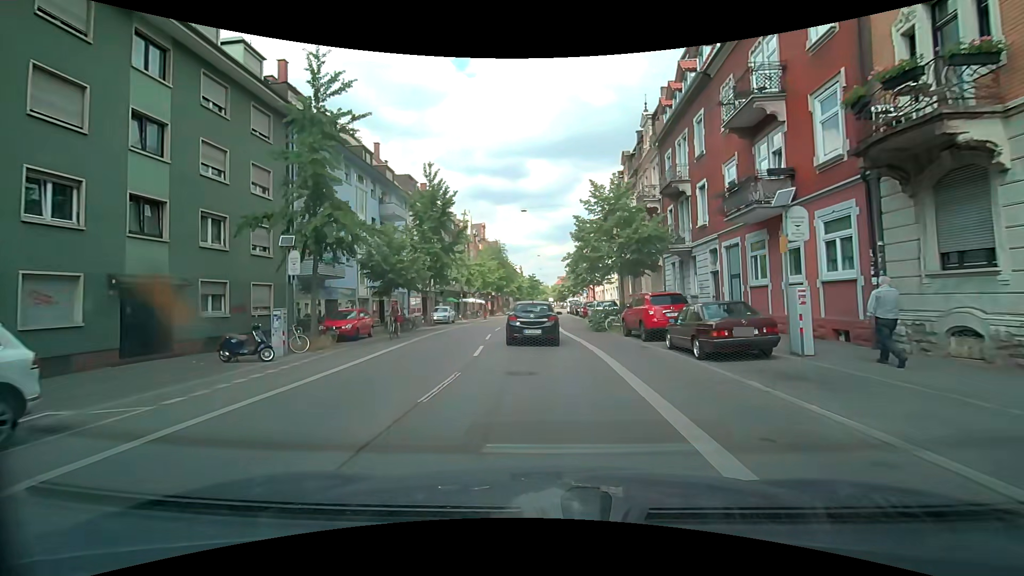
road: secondary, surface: asphalt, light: Day
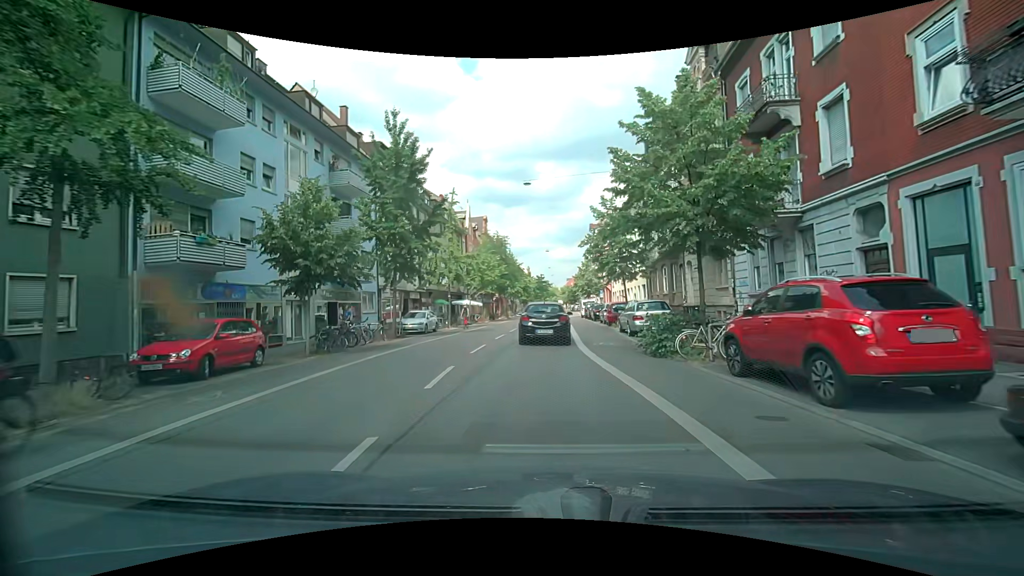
(+0.1, +10.7) m; 0°
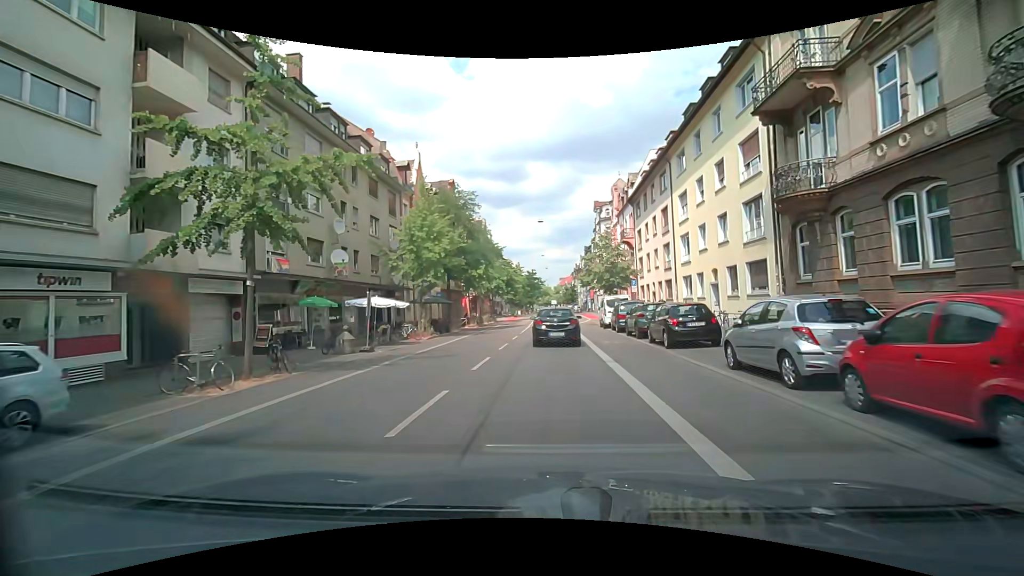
(-0.3, +26.5) m; +1°
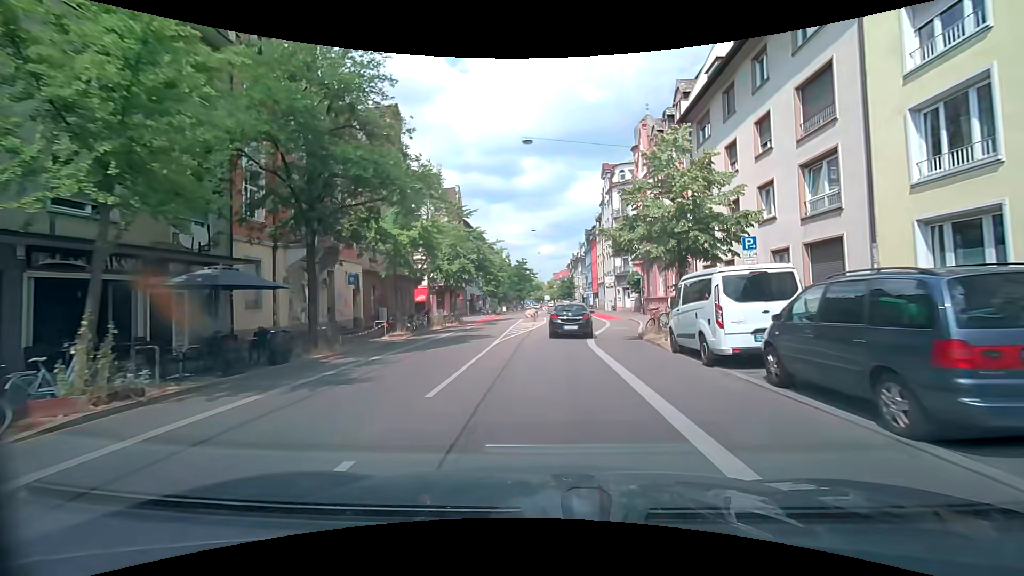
(-0.1, +22.0) m; +1°
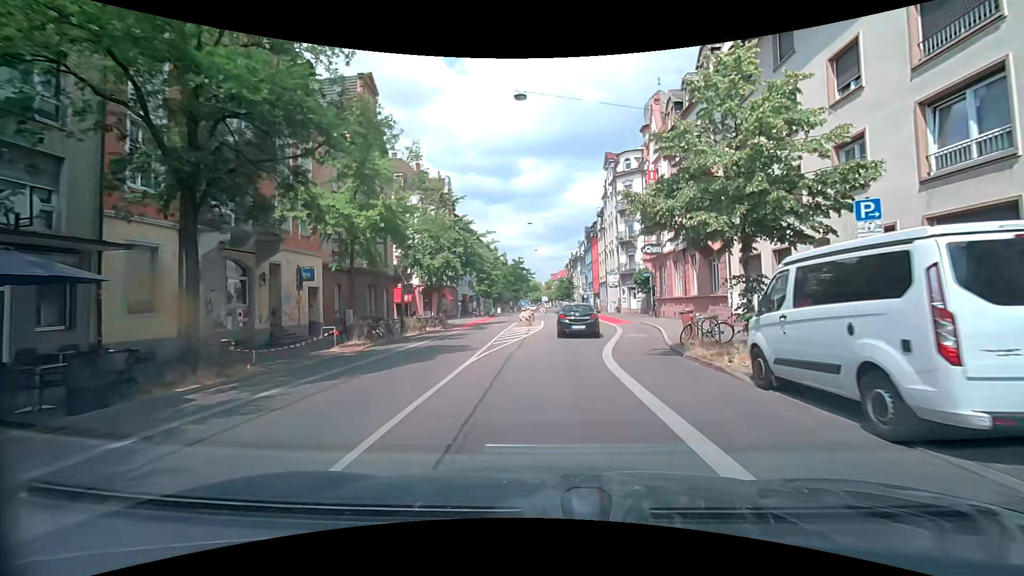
(-0.1, +5.7) m; -1°
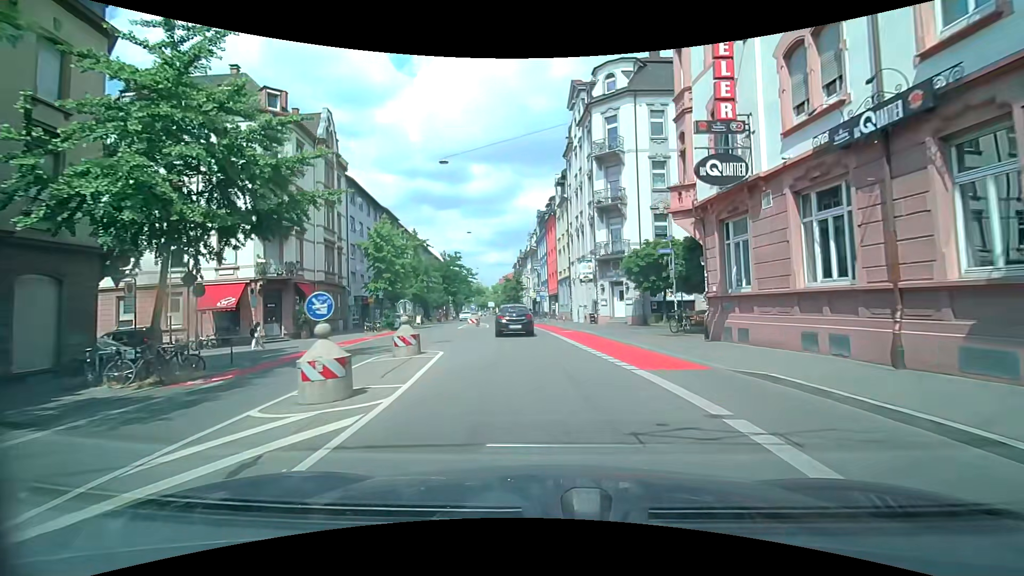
(+1.2, +22.8) m; +7°
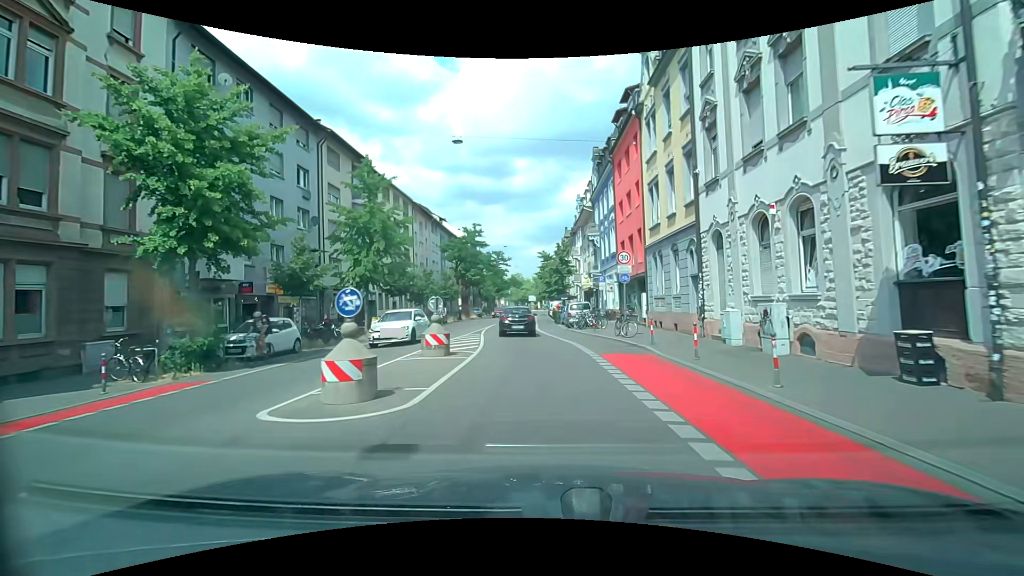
(-1.6, +28.1) m; -5°
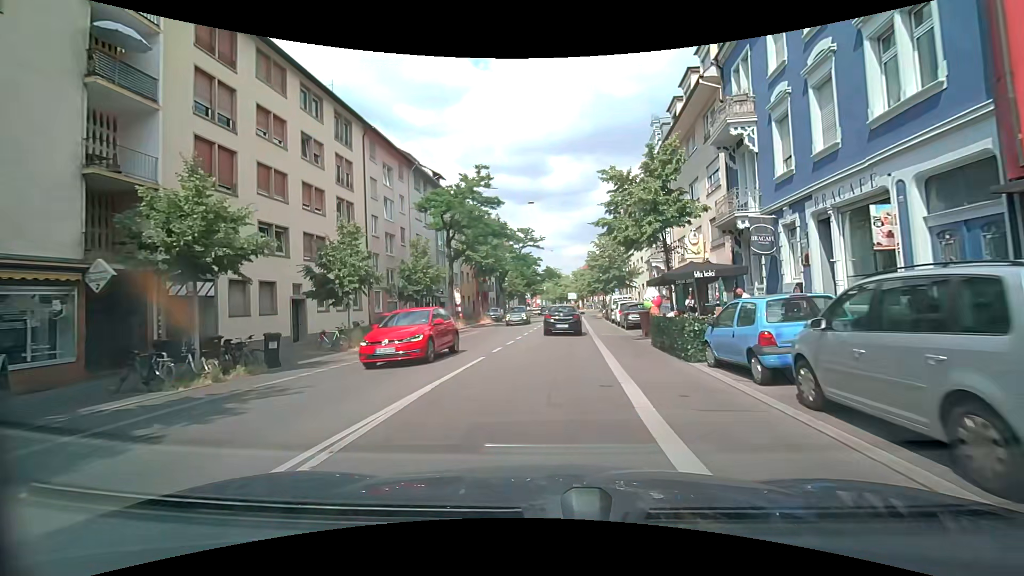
(-1.3, +27.9) m; -4°
(0, +10) (0, +20) (+1, +30) (+1, +40) (+1, +50) (+2, +60) (+2, +70) (+3, +80) (+4, +90) (+4, +100) m
